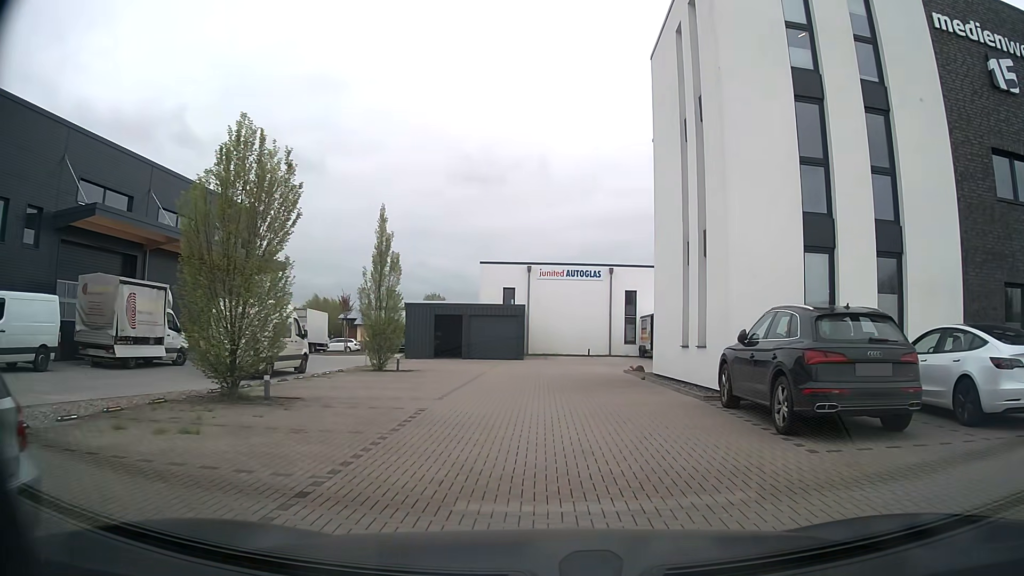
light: Day
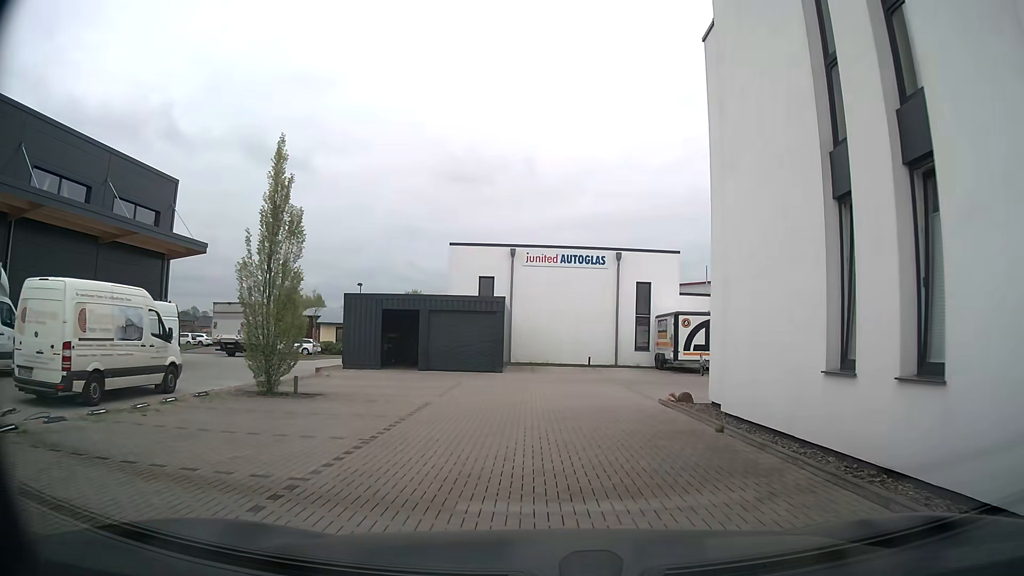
(+0.2, +9.5) m; +1°
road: service
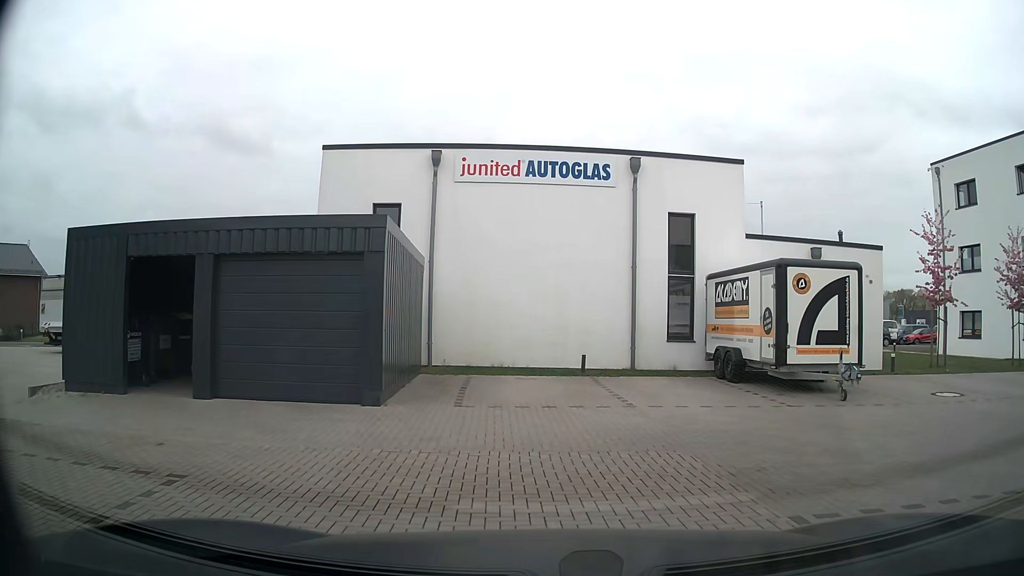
(+0.3, +15.0) m; +2°
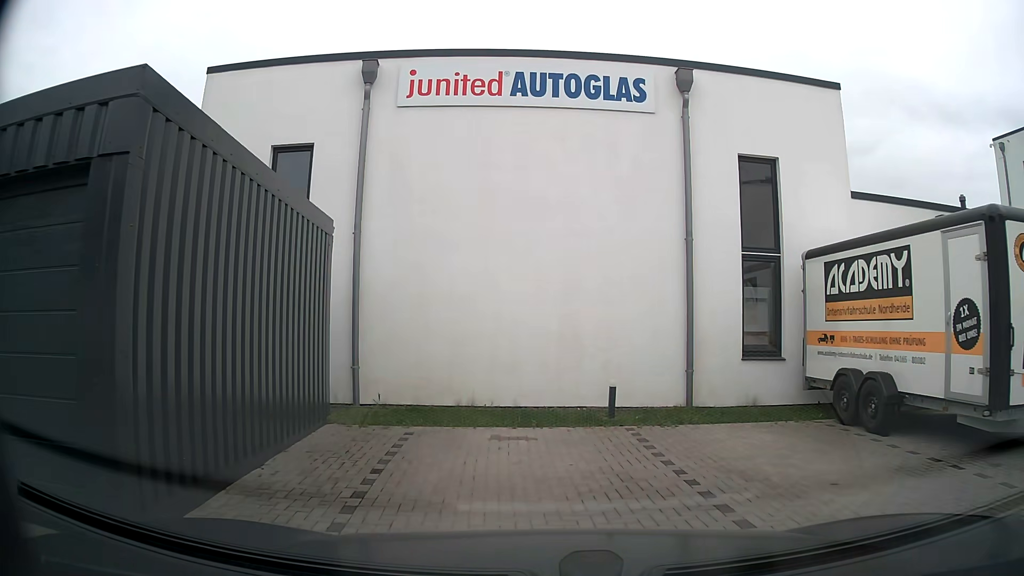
(+0.1, +6.4) m; -1°
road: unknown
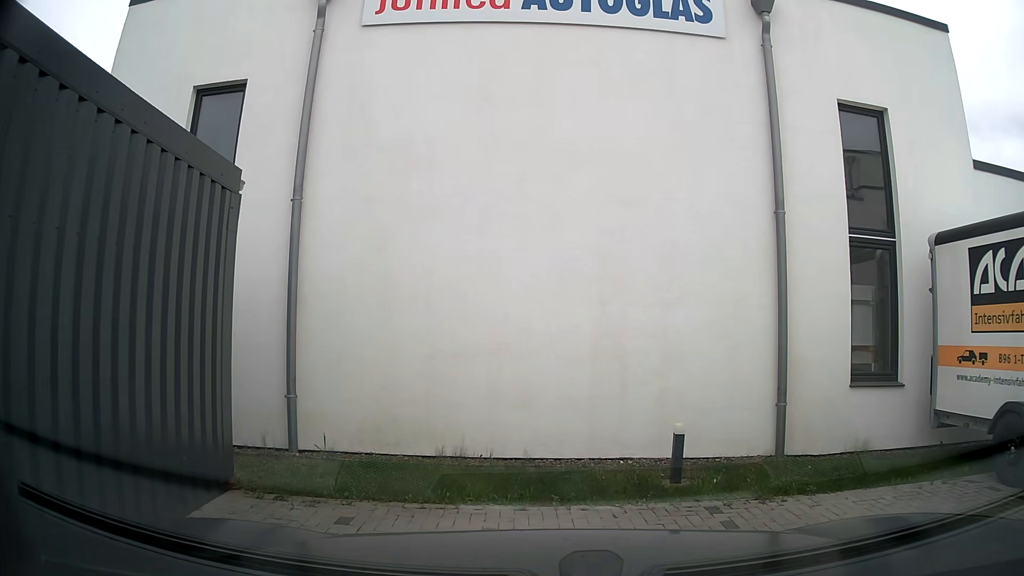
(0.0, +3.3) m; 0°
